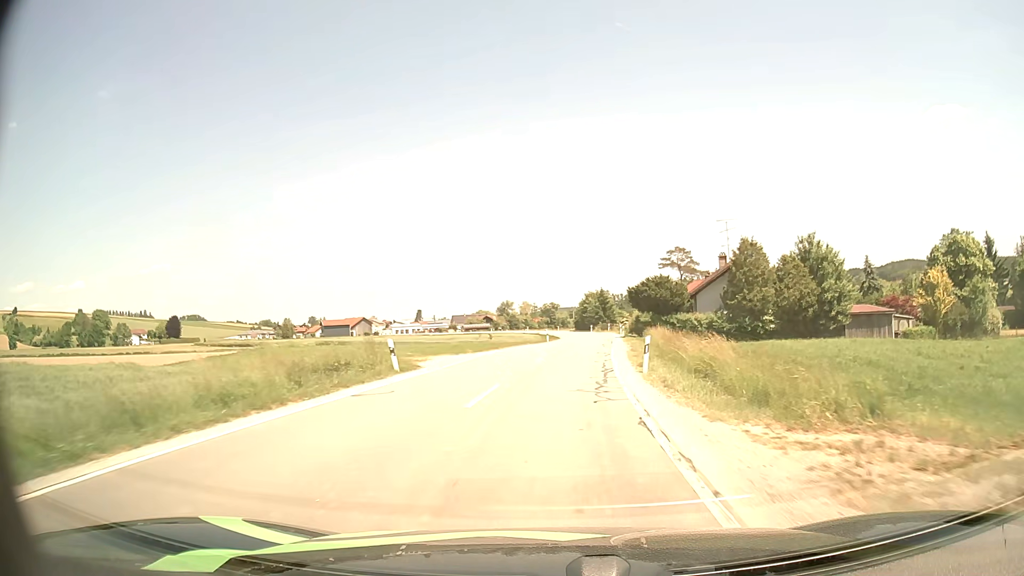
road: secondary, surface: asphalt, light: Day
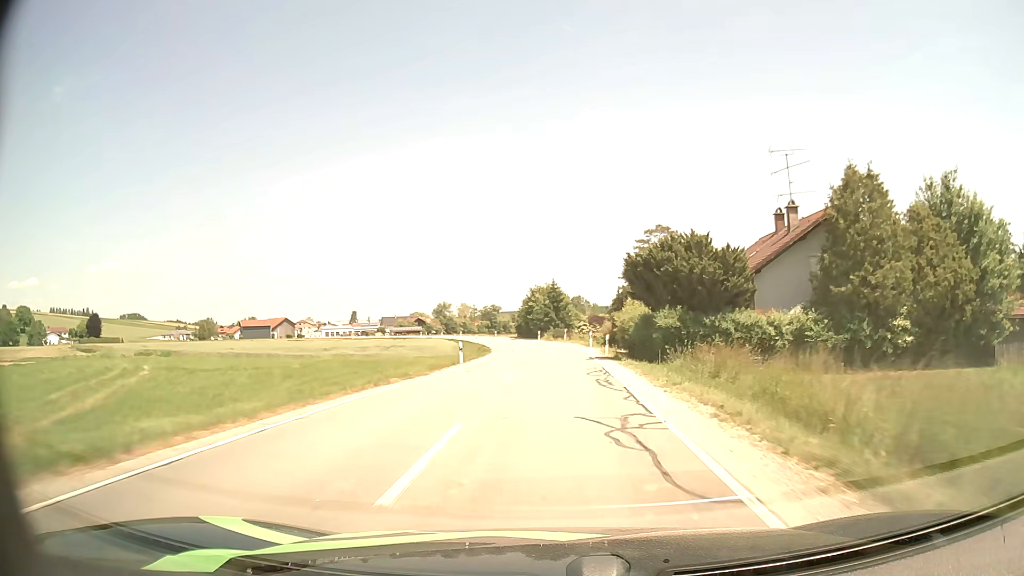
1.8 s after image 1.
(+1.2, +29.9) m; +5°
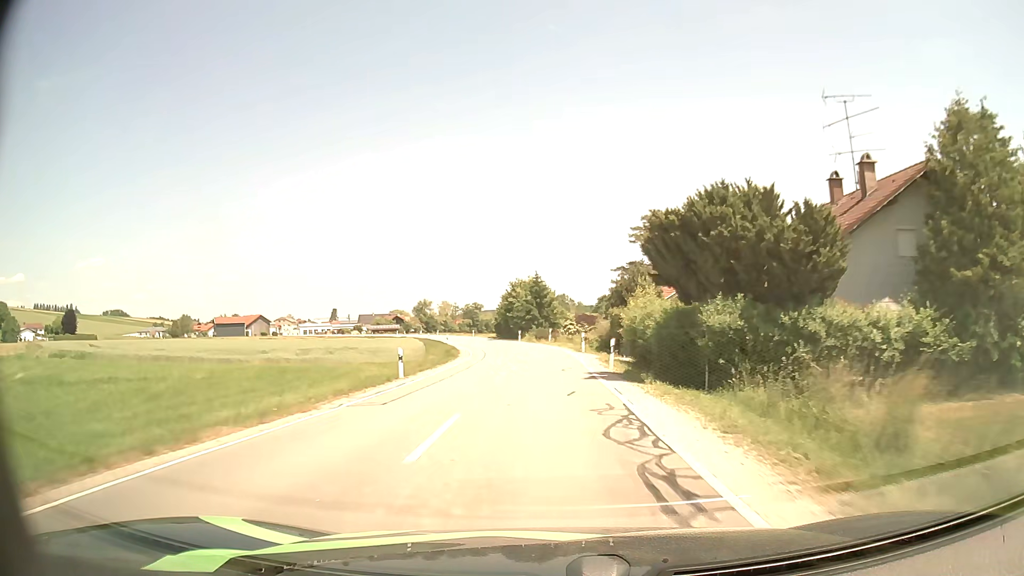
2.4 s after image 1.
(+0.1, +10.1) m; +1°
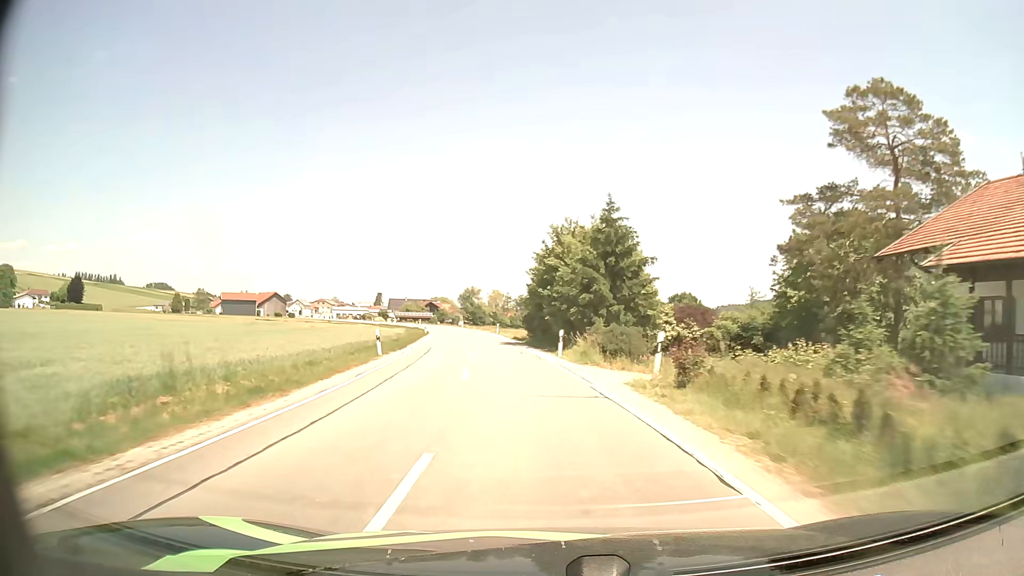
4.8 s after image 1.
(-0.7, +40.1) m; -5°
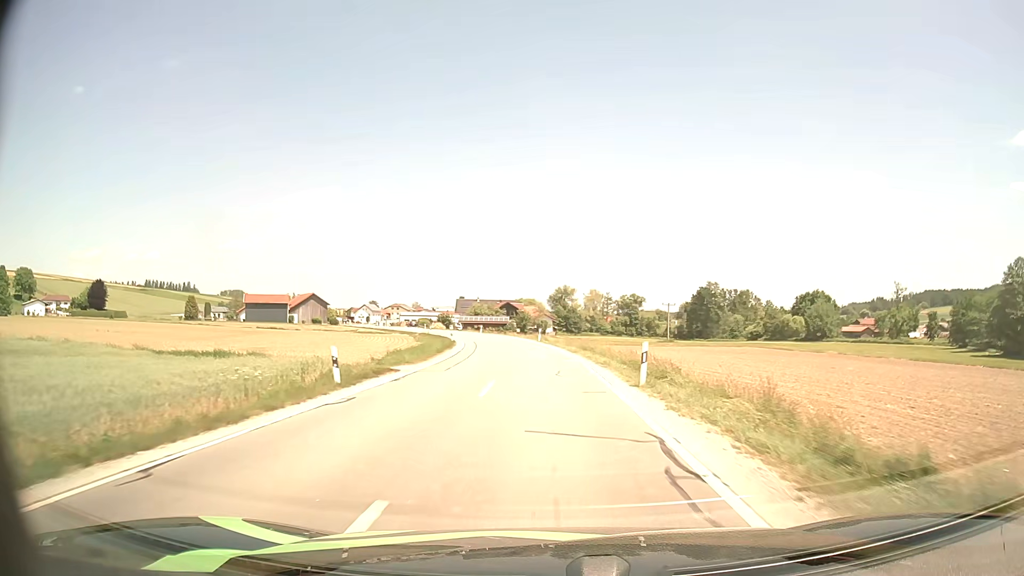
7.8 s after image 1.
(-4.8, +49.7) m; -8°
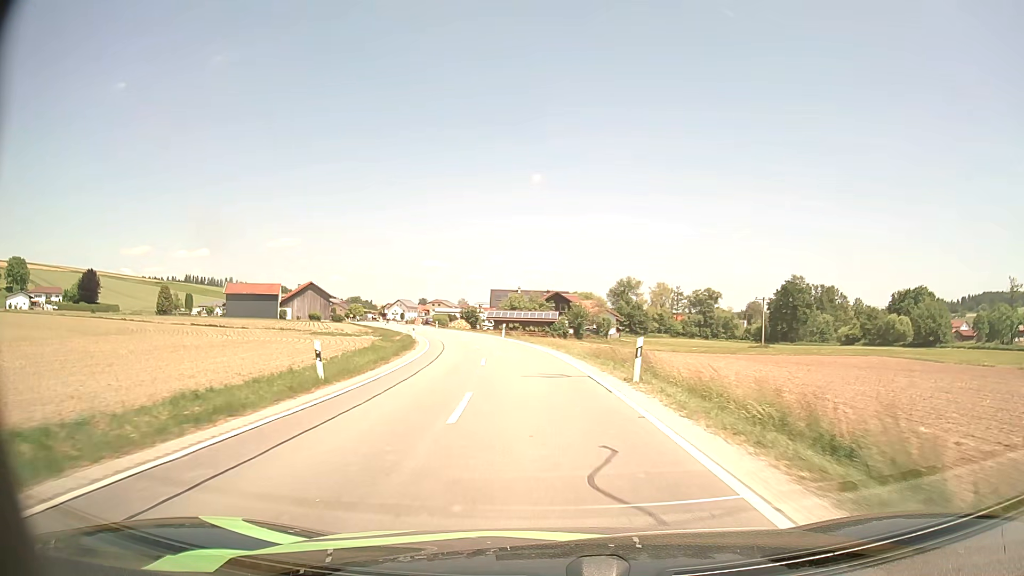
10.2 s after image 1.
(-1.2, +40.2) m; -4°
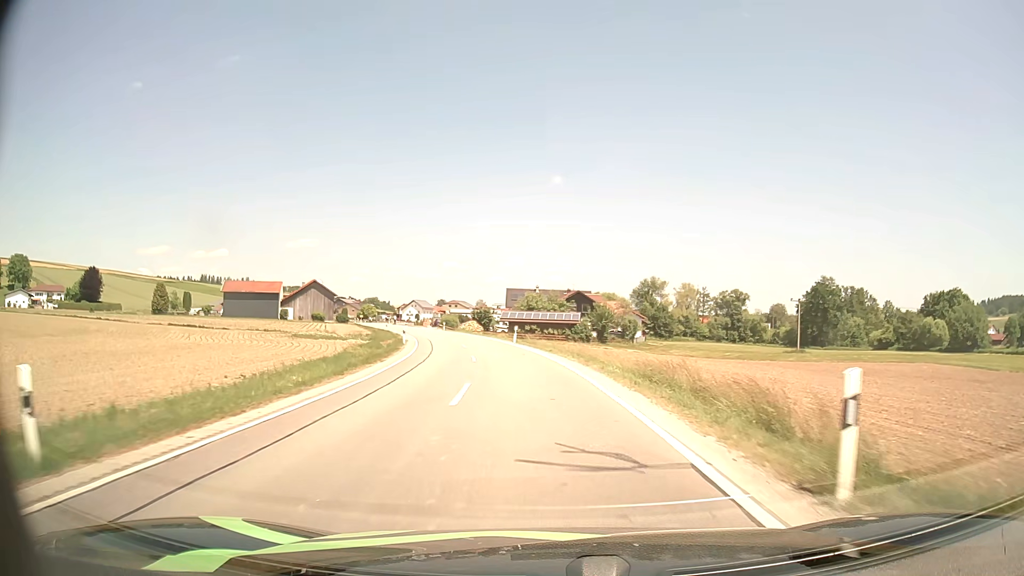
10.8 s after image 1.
(-0.2, +10.0) m; -2°
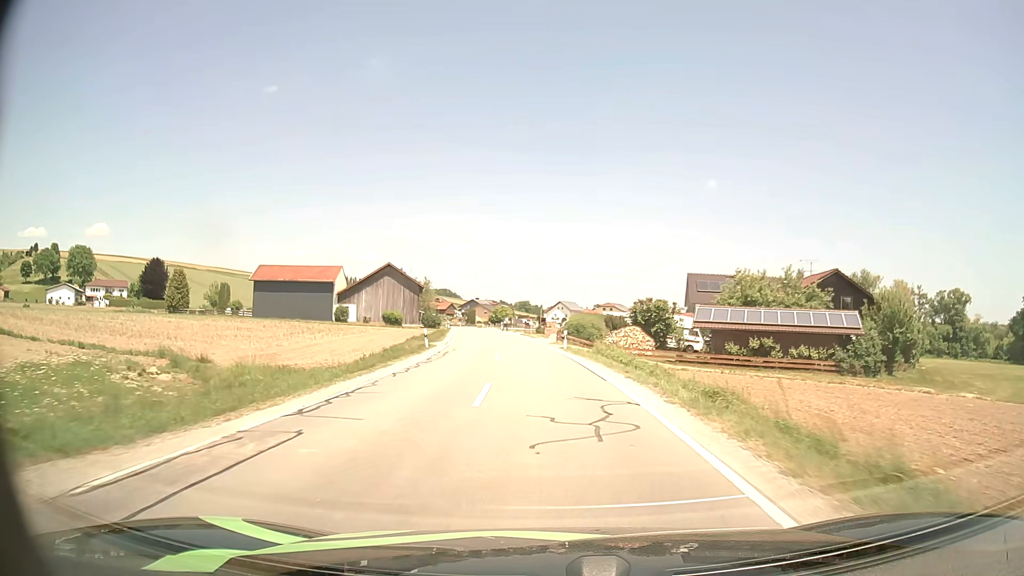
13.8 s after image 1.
(-5.2, +47.5) m; -13°
(0, +10) (0, +20) (-1, +30) (-2, +40) (-3, +50) (-4, +60) (-6, +70) (-7, +80) (-9, +89) (-10, +99) m
